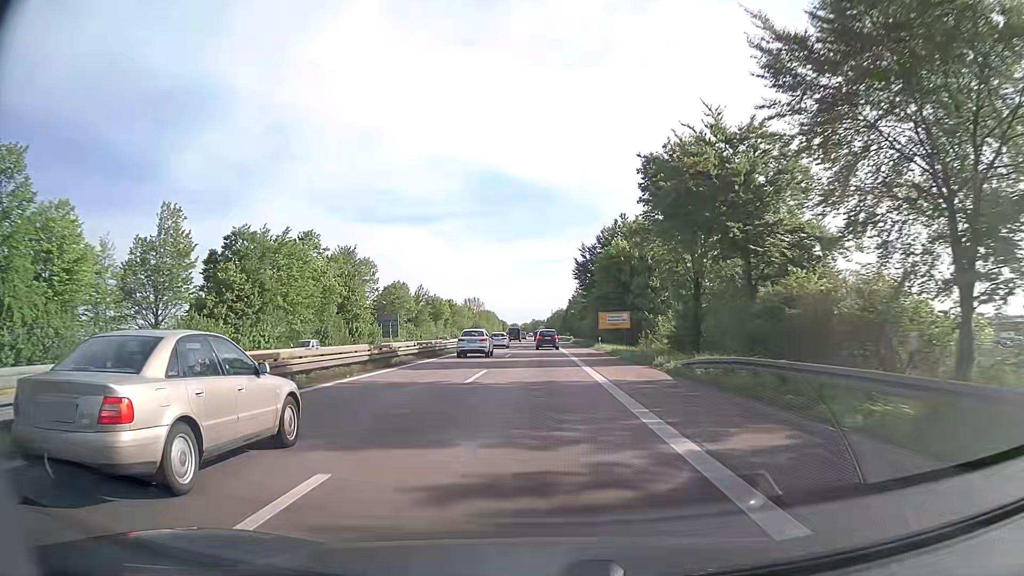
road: trunk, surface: asphalt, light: Day
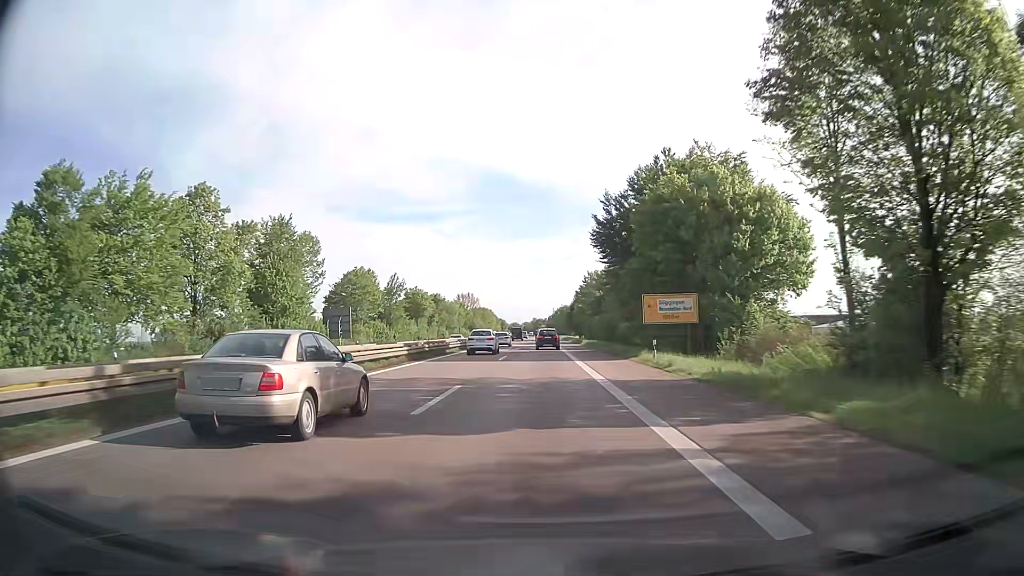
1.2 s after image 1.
(0.0, +27.5) m; 0°
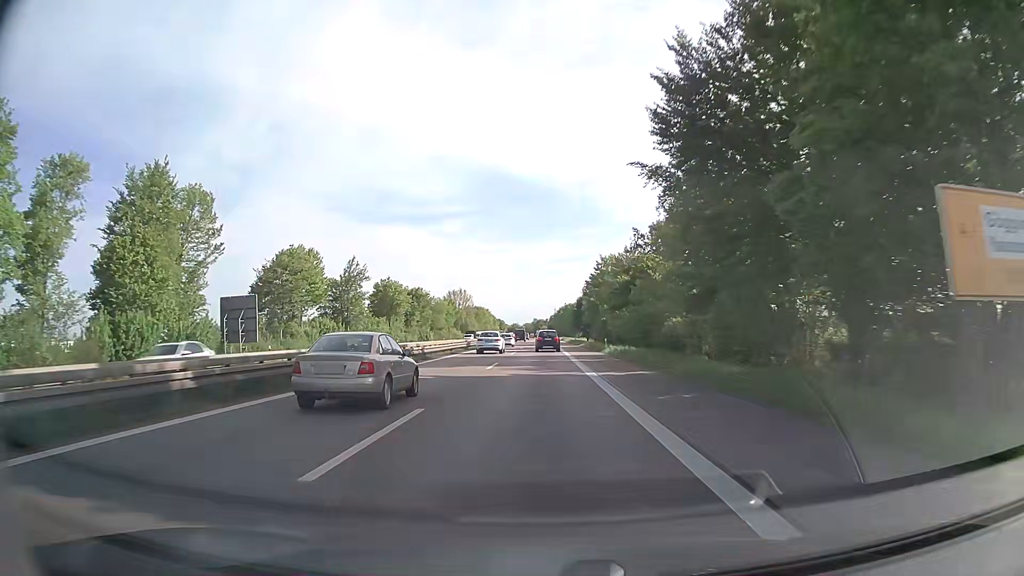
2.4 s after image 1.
(0.0, +27.5) m; 0°
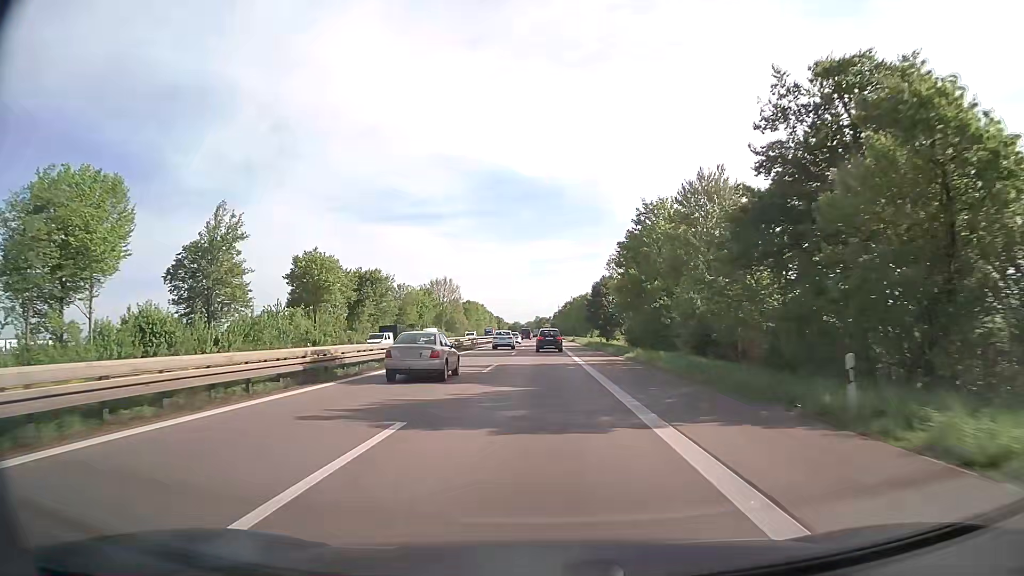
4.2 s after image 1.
(-0.2, +41.2) m; 0°
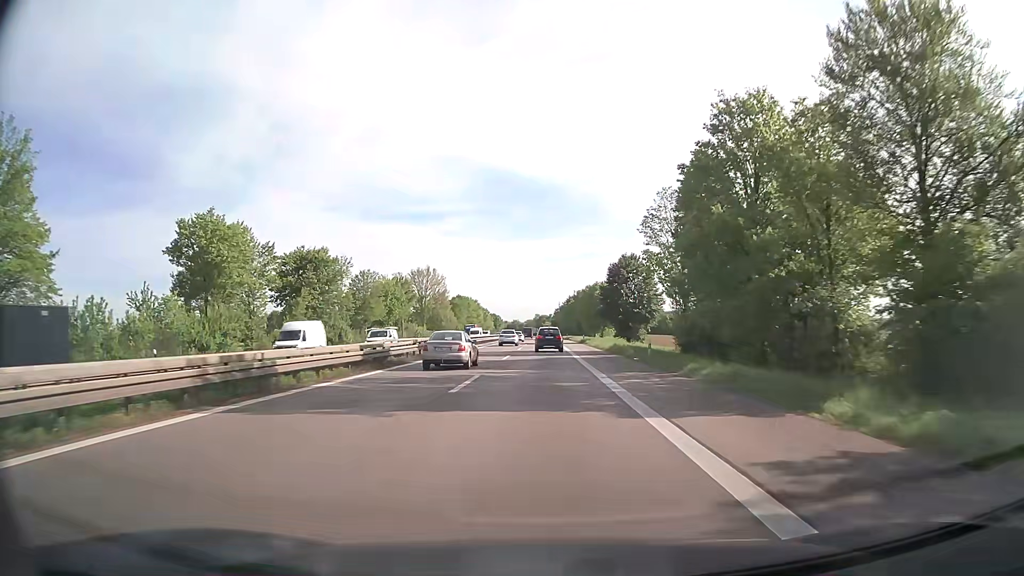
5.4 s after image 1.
(0.0, +27.4) m; 0°
(0, +10) (0, +20) (0, +30) (0, +40) (0, +50) (0, +60) (0, +70) (0, +80) (0, +90) (0, +100) m
